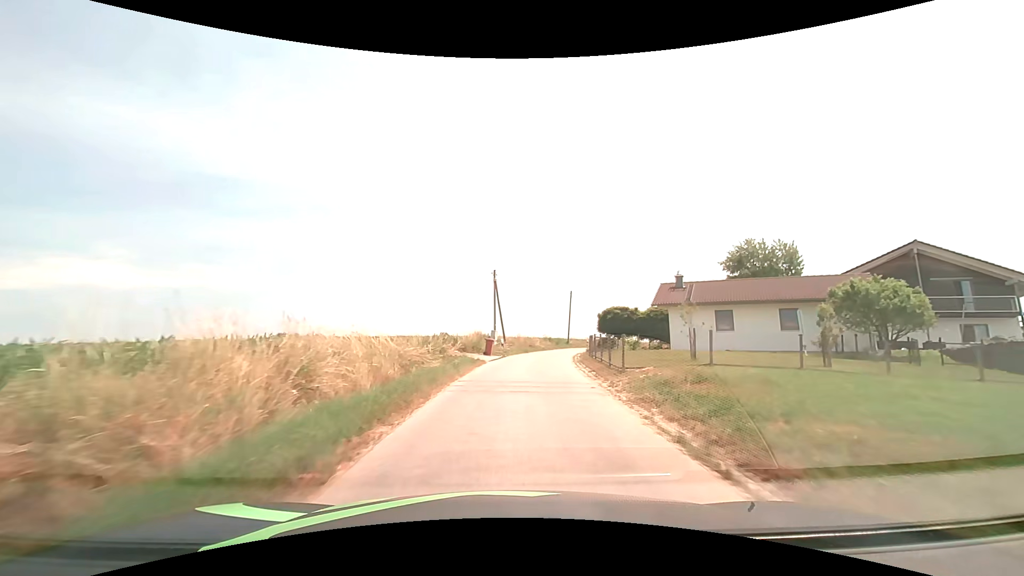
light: Day
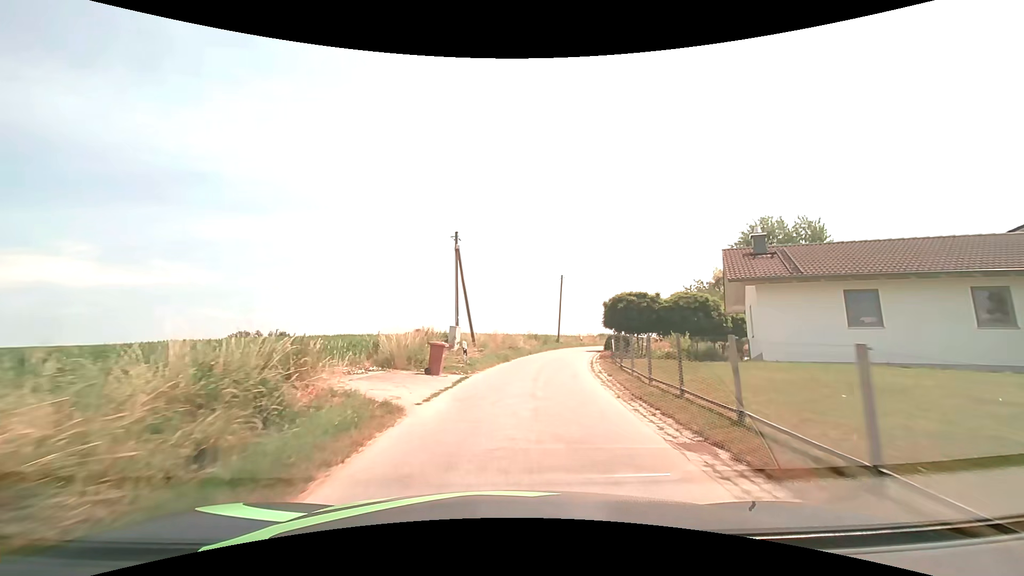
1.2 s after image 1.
(+0.3, +12.9) m; +3°
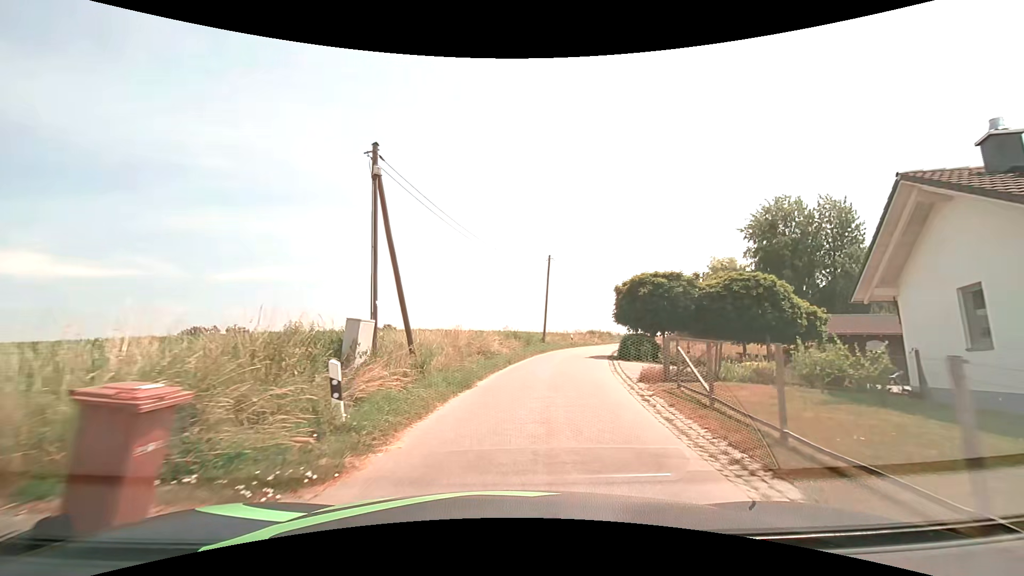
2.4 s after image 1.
(+0.2, +10.7) m; +3°
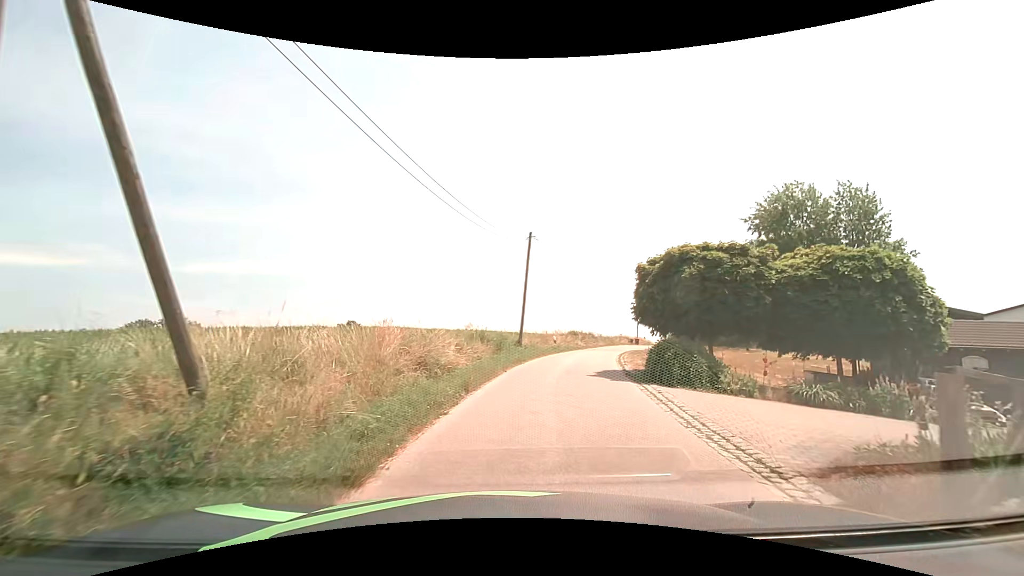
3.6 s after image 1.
(+0.2, +8.5) m; +2°
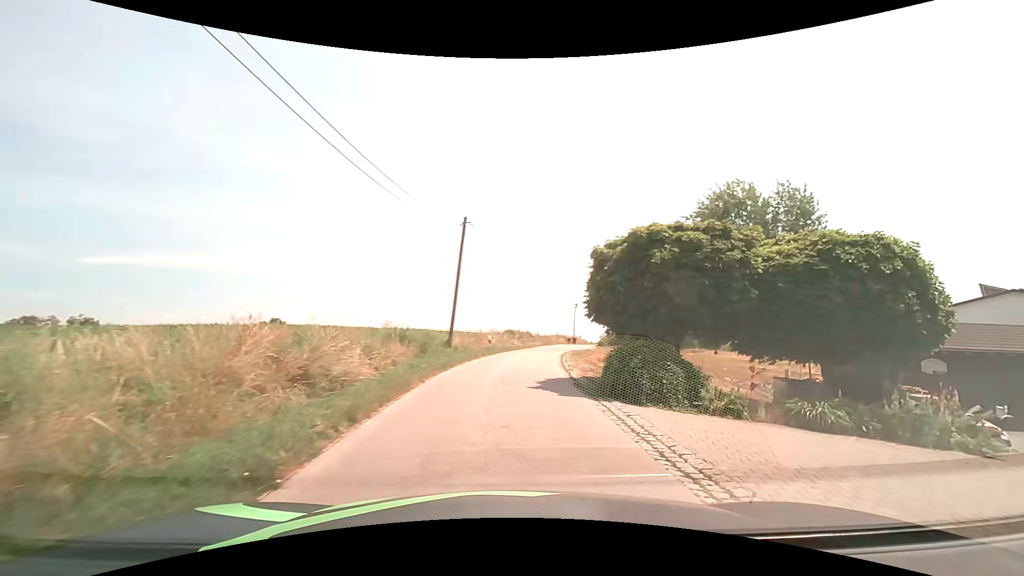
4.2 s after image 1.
(+0.2, +3.3) m; +8°
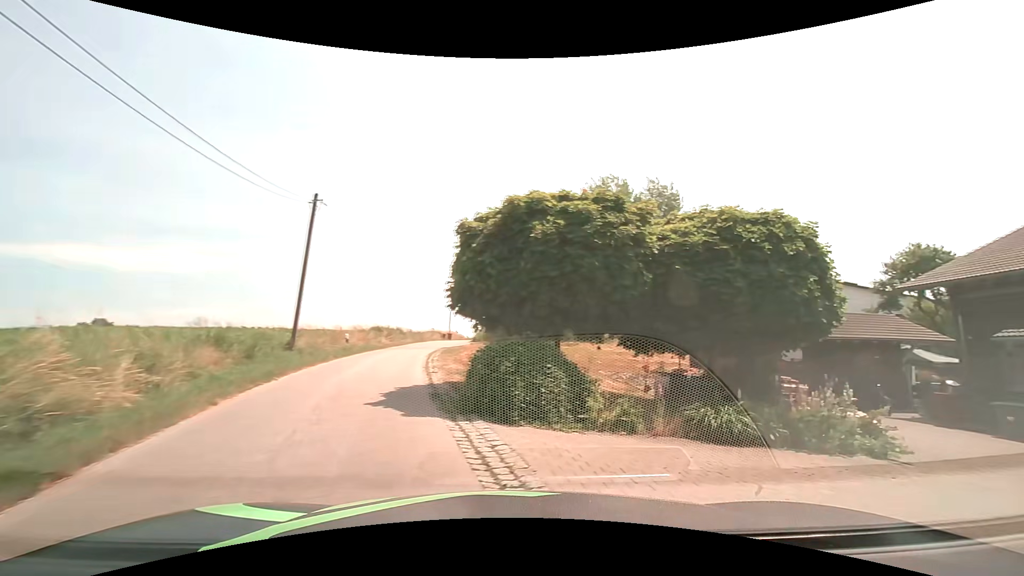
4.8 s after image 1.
(+0.2, +2.6) m; +13°
